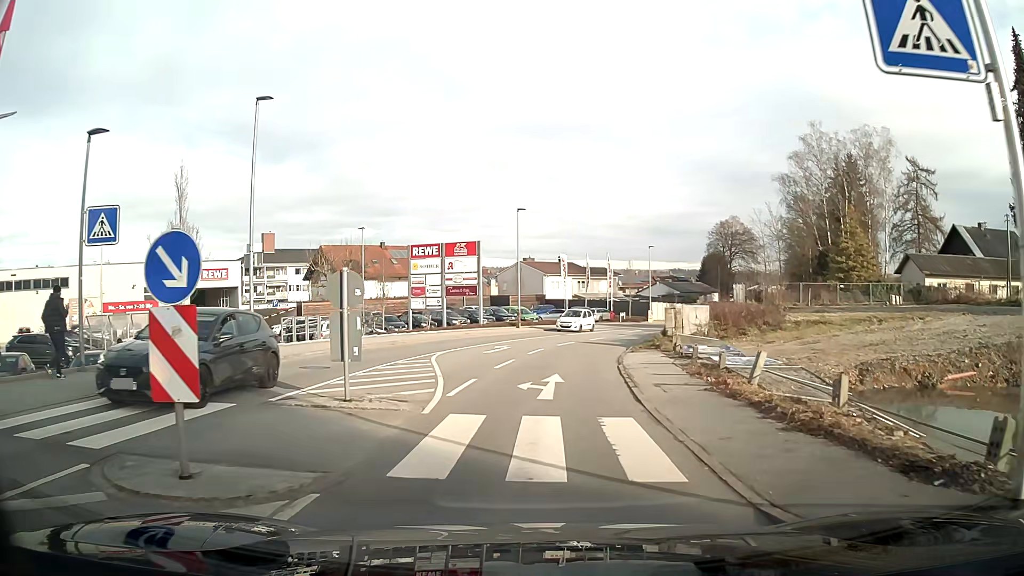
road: tertiary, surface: asphalt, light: Day
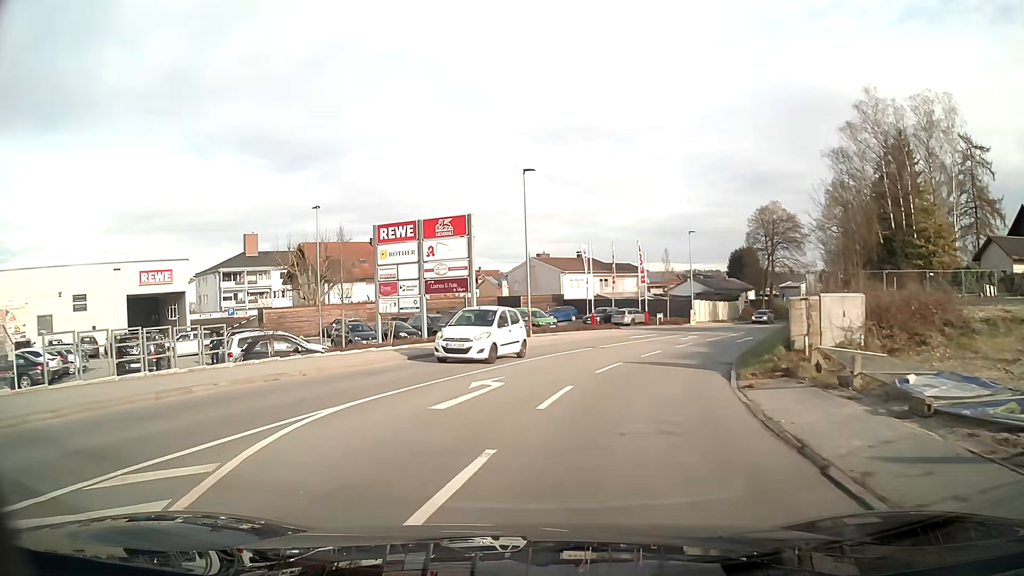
(-0.2, +13.5) m; -1°
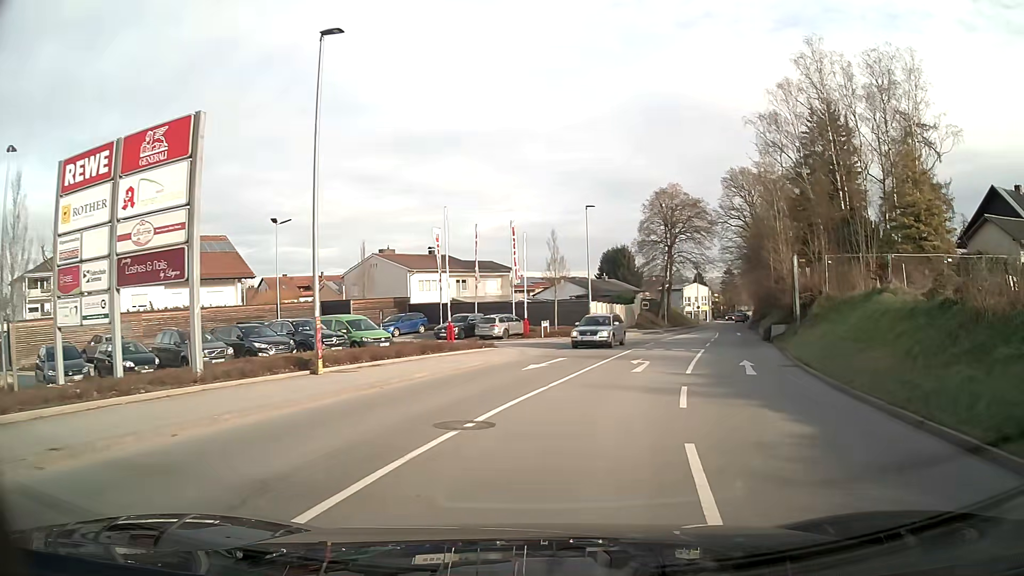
(+1.3, +17.5) m; +14°
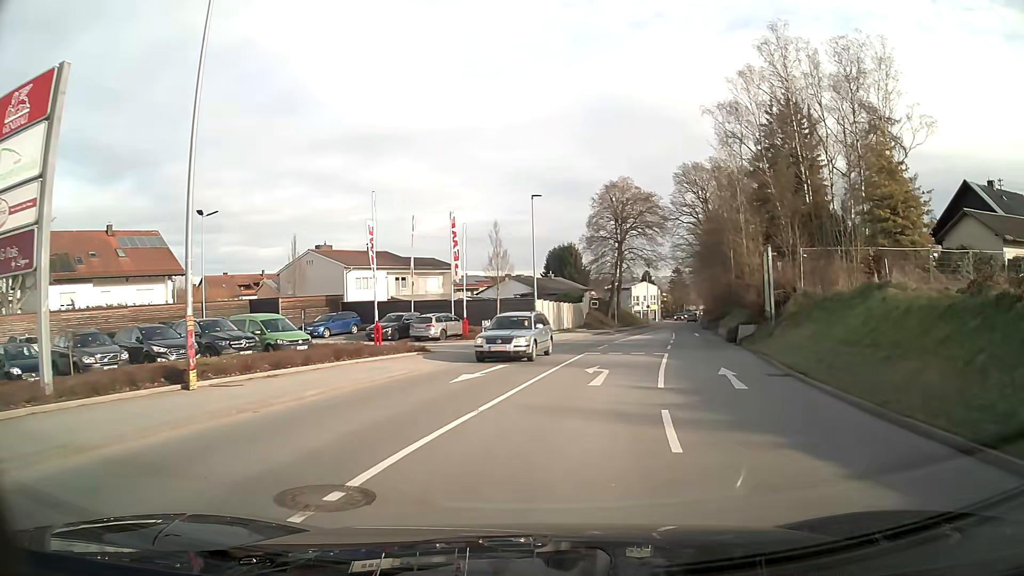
(+0.2, +3.5) m; +5°
